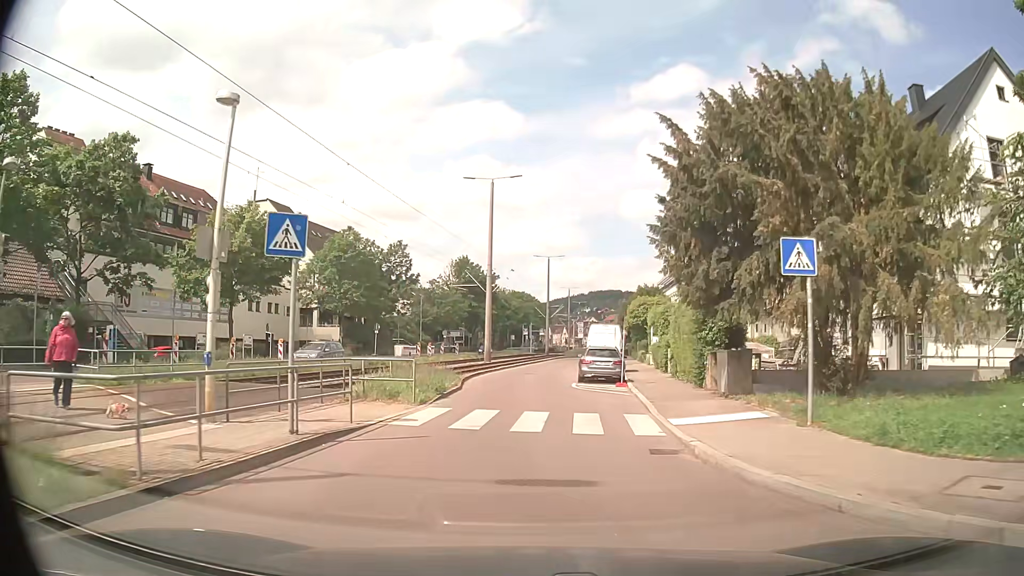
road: residential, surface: asphalt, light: Day
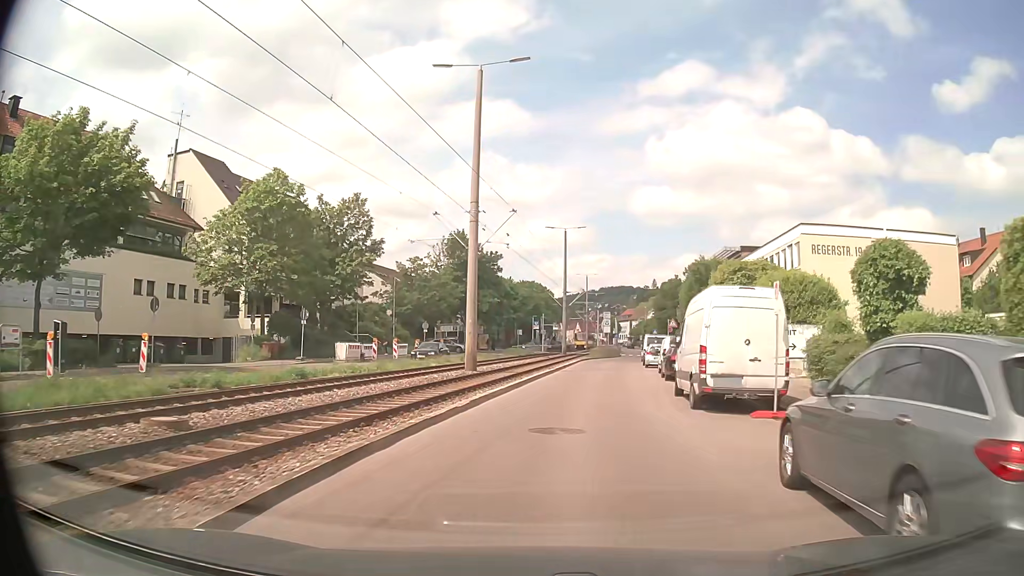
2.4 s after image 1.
(-0.1, +22.8) m; -1°
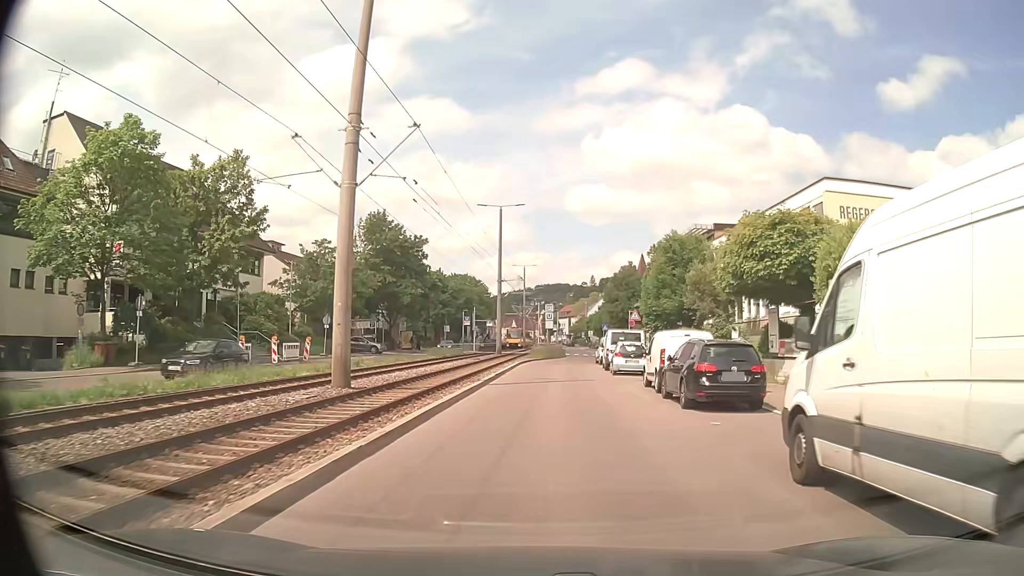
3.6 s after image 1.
(+0.6, +12.1) m; +5°
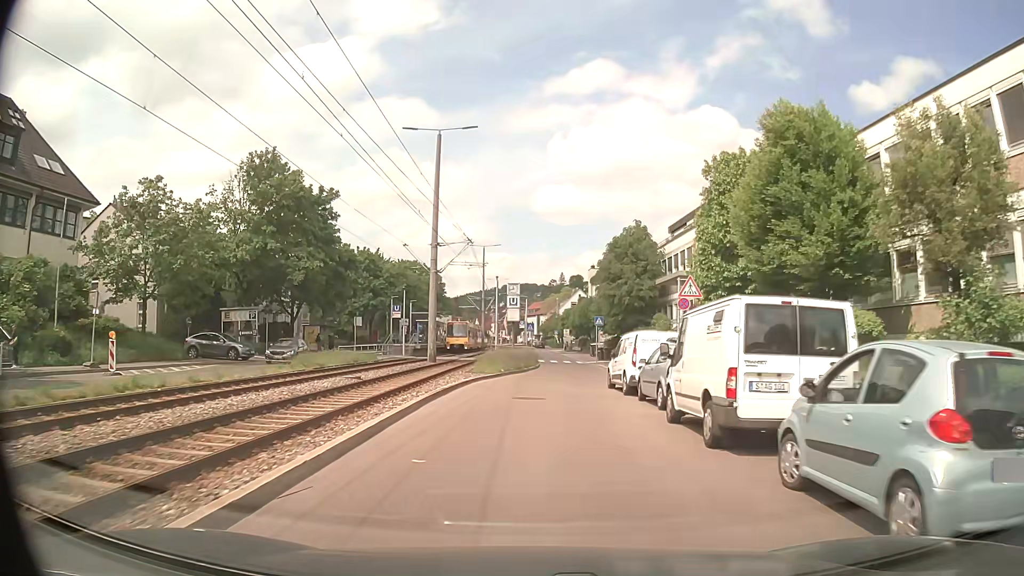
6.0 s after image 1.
(+0.9, +24.8) m; +3°
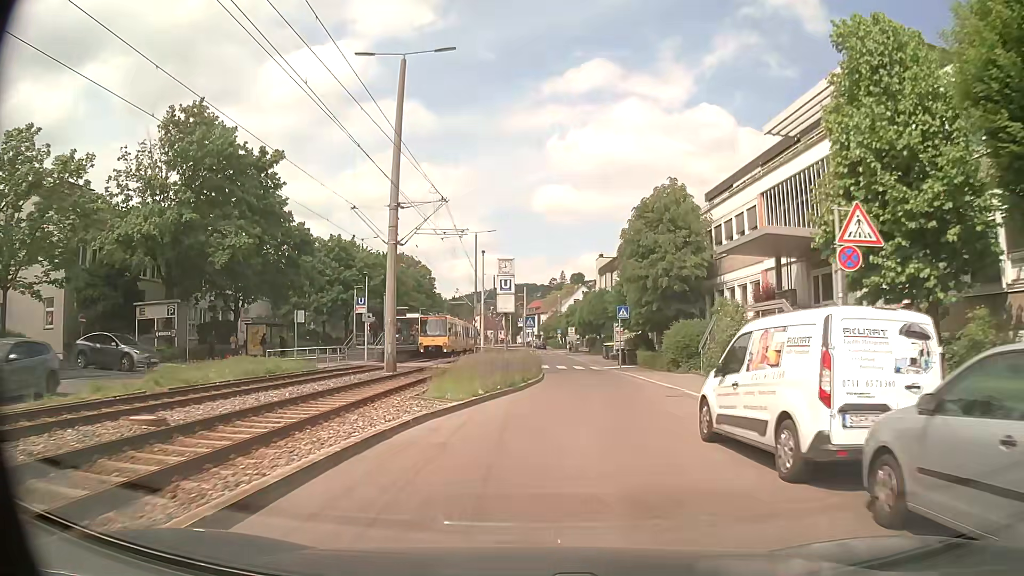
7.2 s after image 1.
(0.0, +12.2) m; 0°
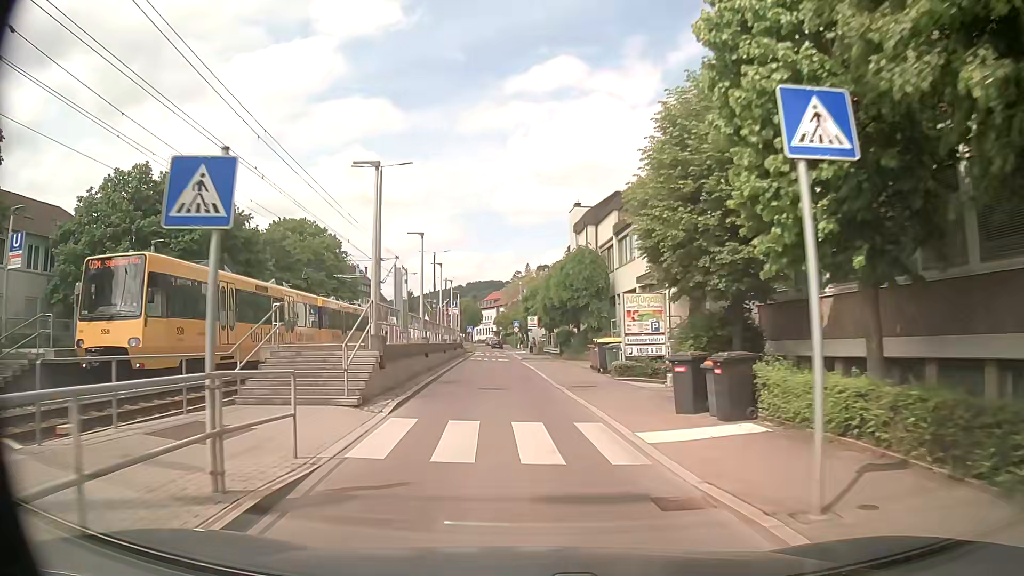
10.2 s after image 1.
(+2.1, +30.1) m; +2°
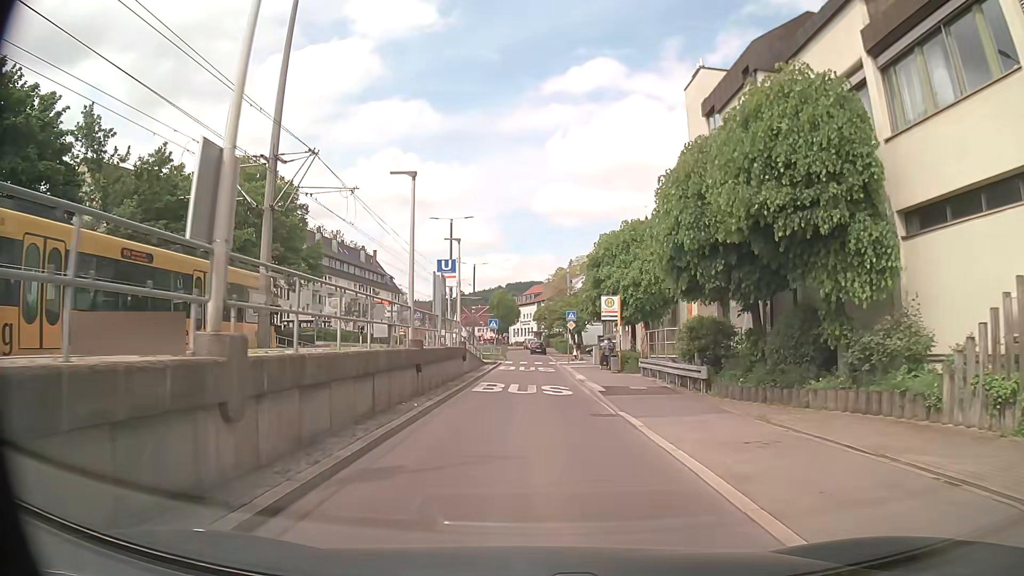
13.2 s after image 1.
(-1.0, +28.6) m; -3°
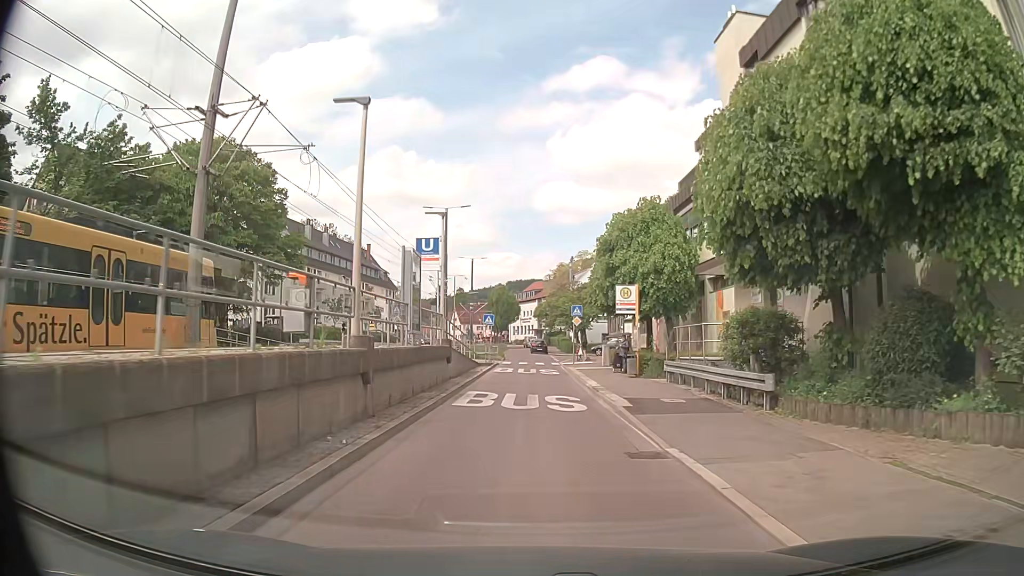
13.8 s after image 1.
(0.0, +4.8) m; 0°
